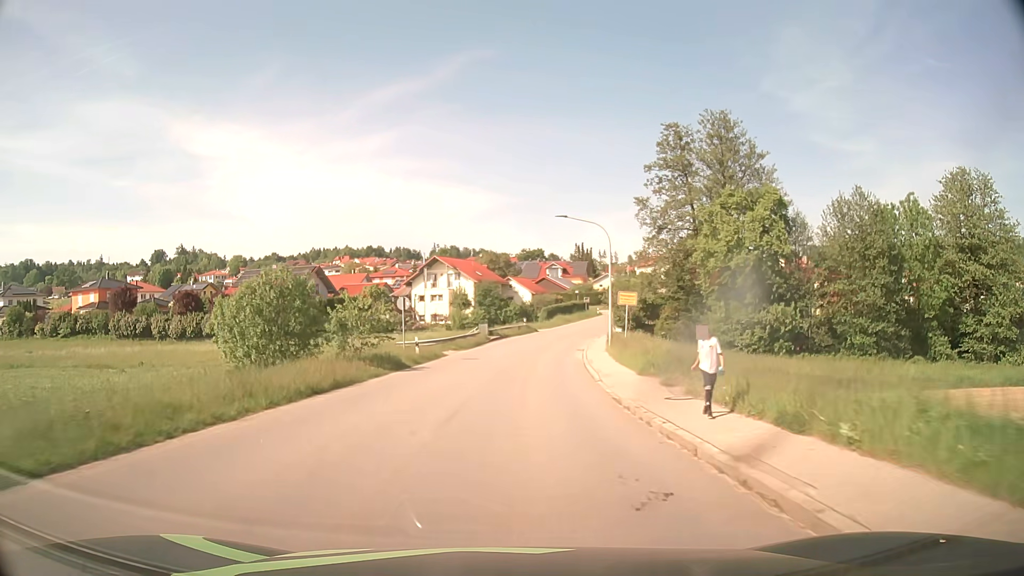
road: tertiary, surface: asphalt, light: Day
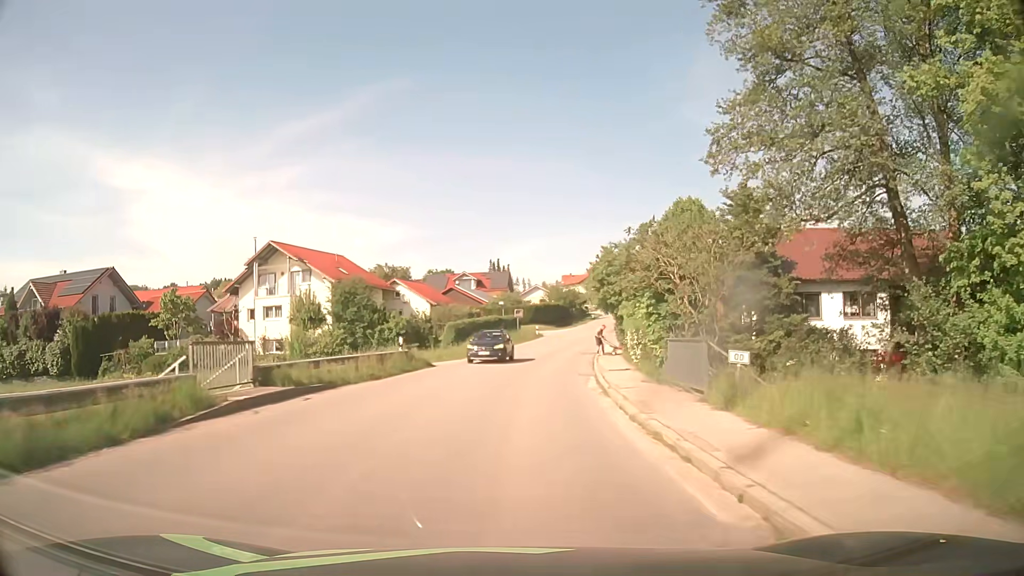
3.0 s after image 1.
(+2.2, +37.8) m; +7°
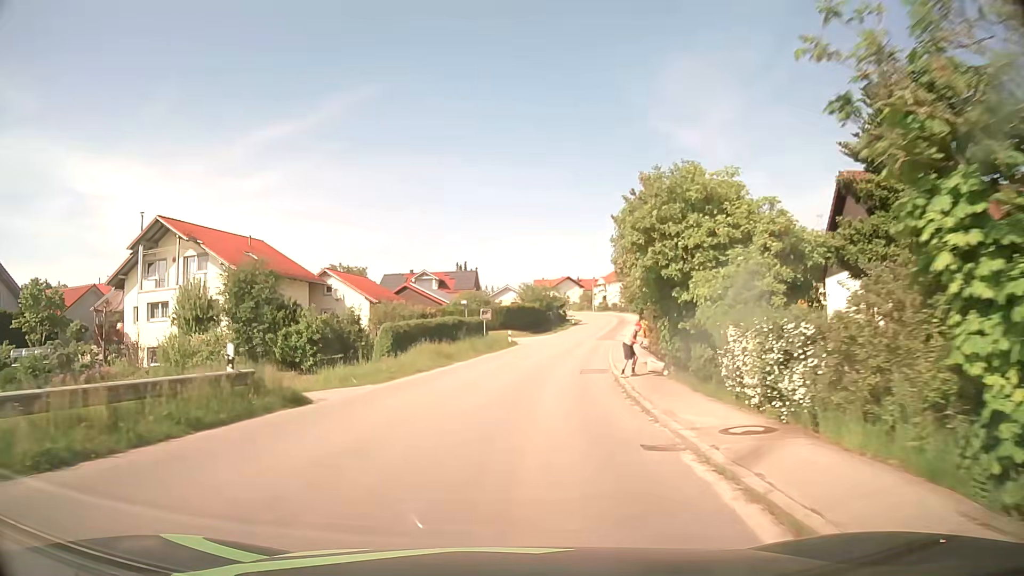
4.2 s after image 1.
(+0.4, +15.1) m; +3°
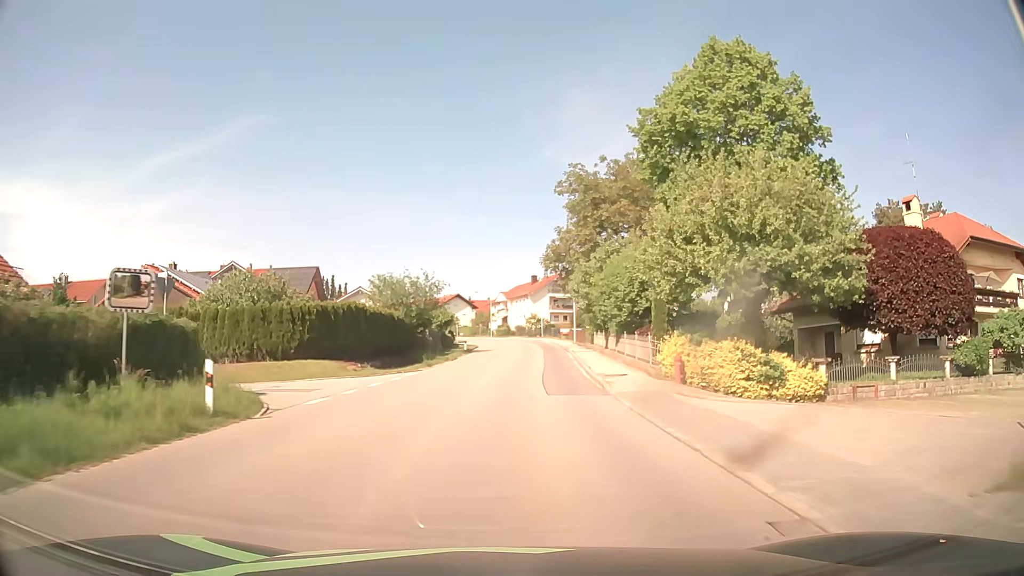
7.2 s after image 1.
(+3.2, +37.7) m; +9°
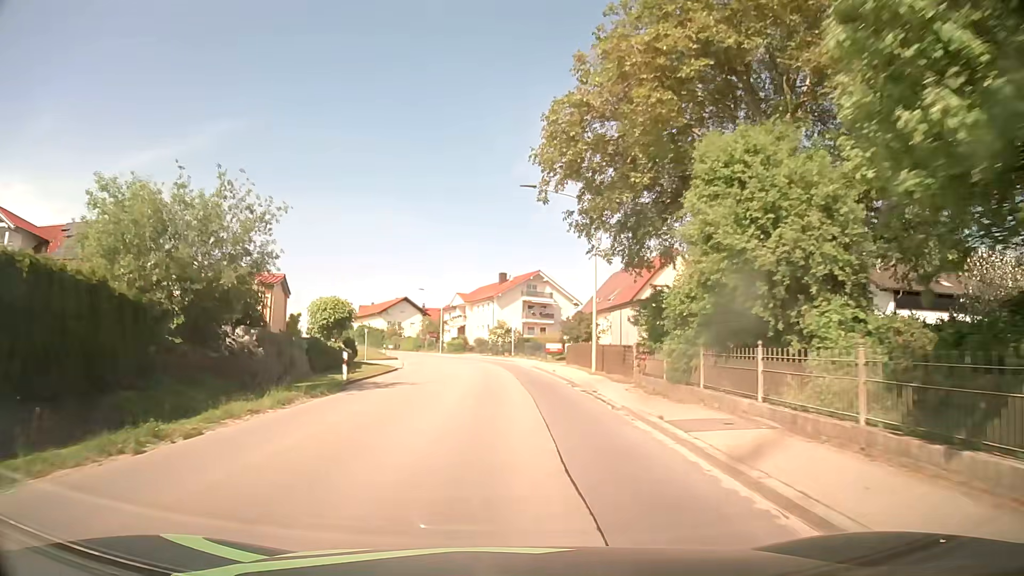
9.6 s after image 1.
(+1.1, +30.9) m; +3°
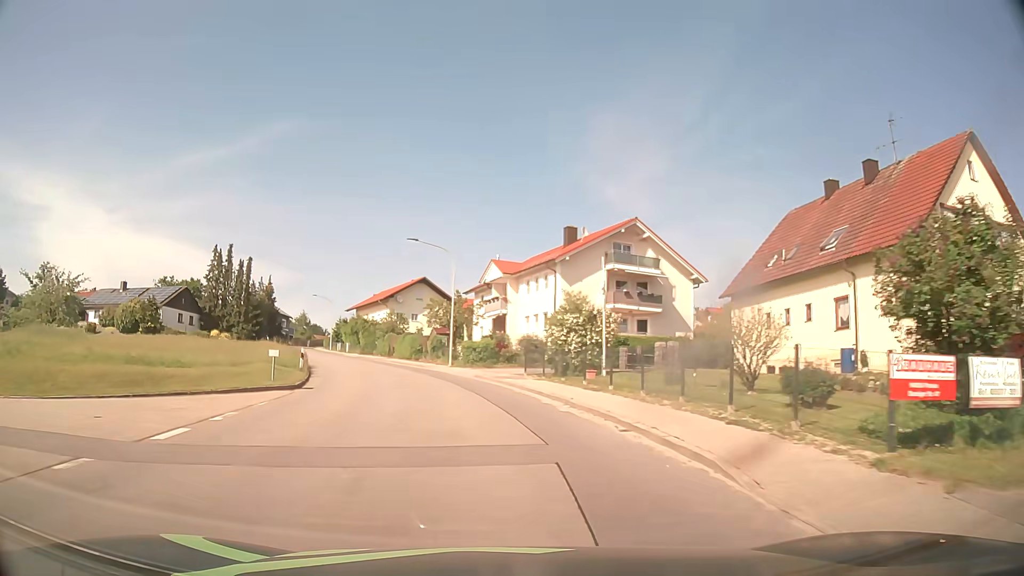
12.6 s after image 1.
(-0.7, +38.3) m; -5°
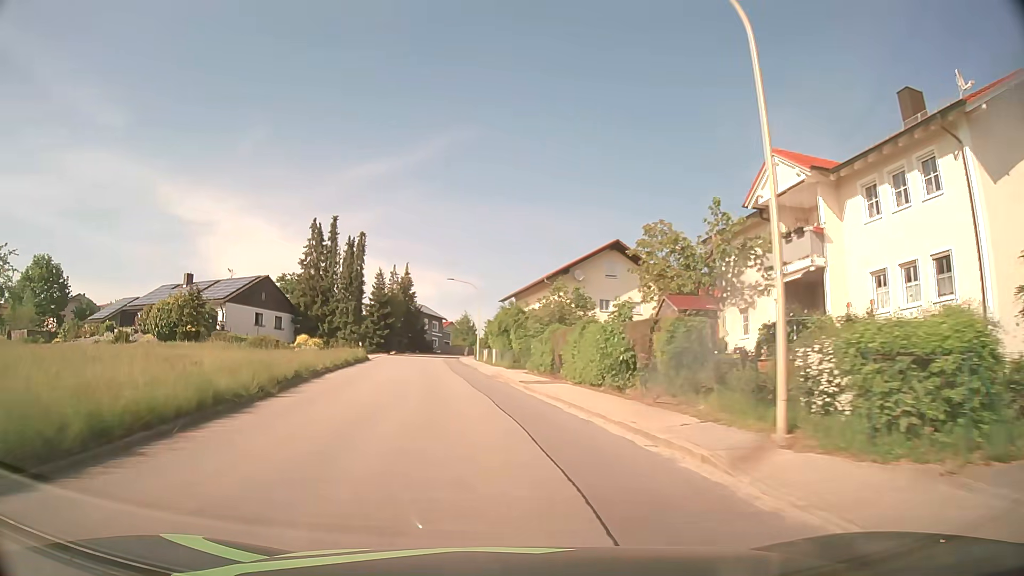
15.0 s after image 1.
(-3.5, +30.5) m; -15°
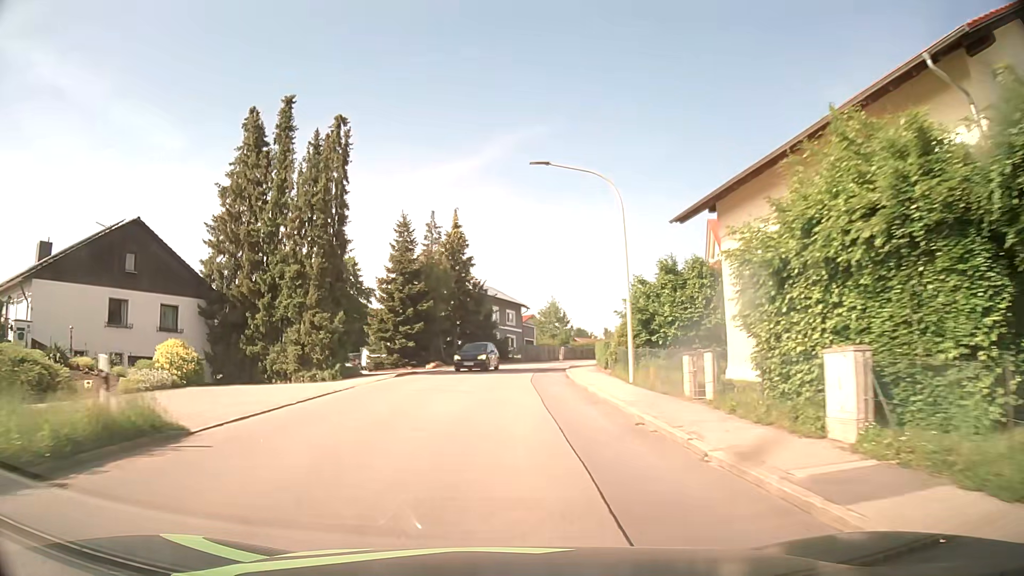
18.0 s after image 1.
(-4.2, +38.9) m; -7°
(0, +10) (0, +20) (0, +30) (+1, +40) (+4, +50) (+7, +59) (+11, +68) (+15, +77) (+20, +86) (+26, +94) m
